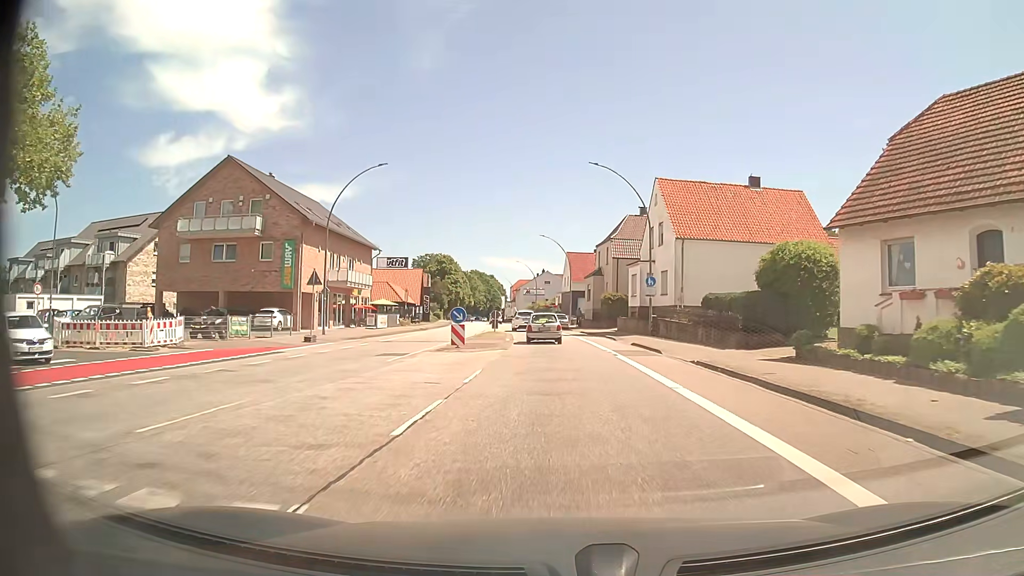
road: primary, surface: asphalt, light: Day
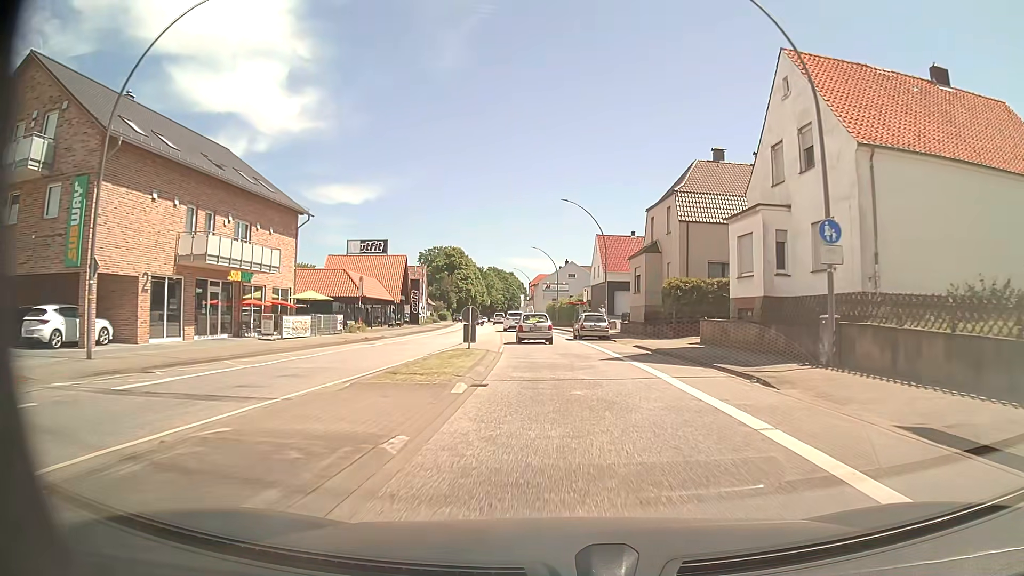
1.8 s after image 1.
(-0.4, +23.4) m; -2°
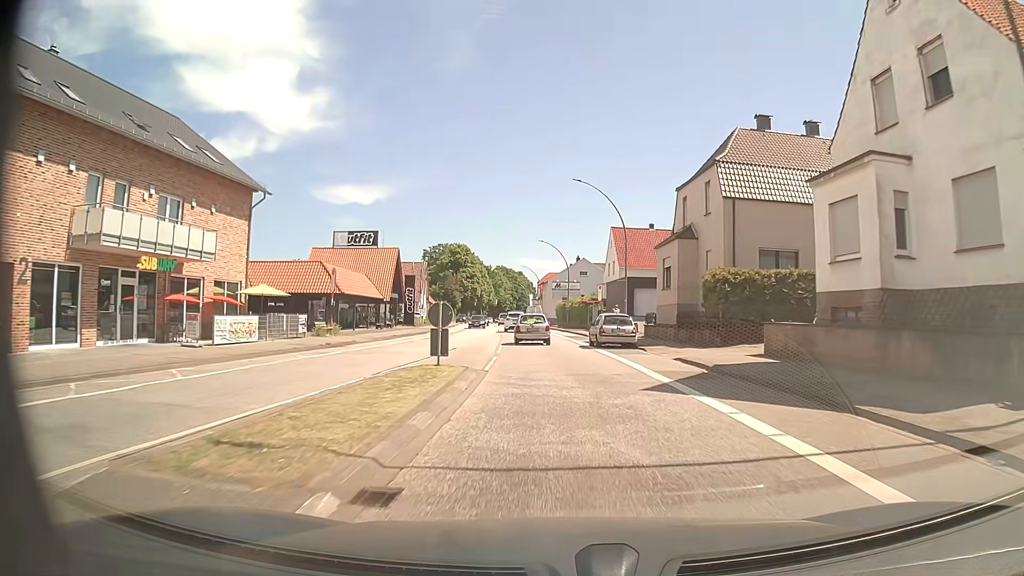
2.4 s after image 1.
(0.0, +7.8) m; 0°
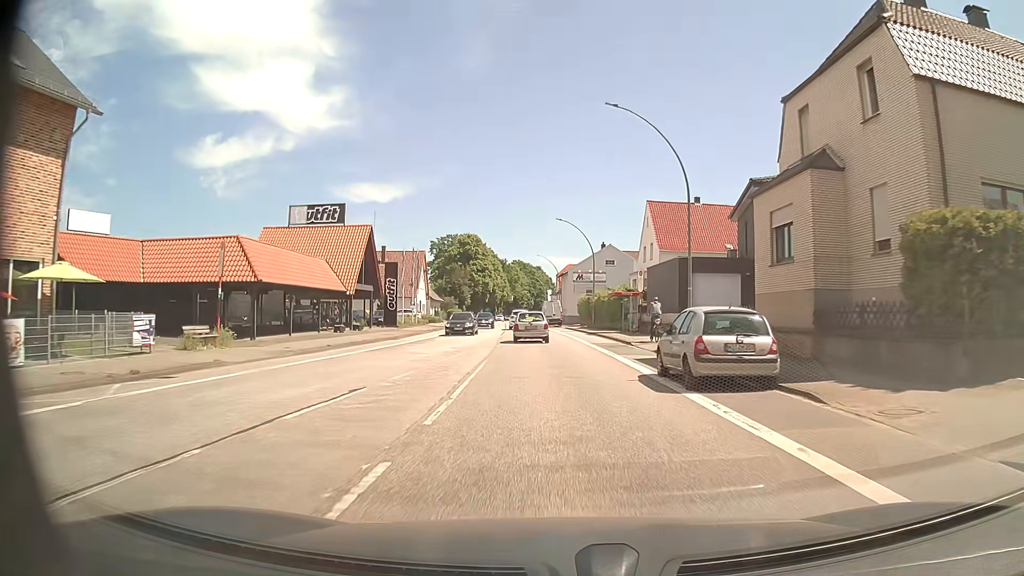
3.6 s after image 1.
(-0.3, +15.6) m; -2°
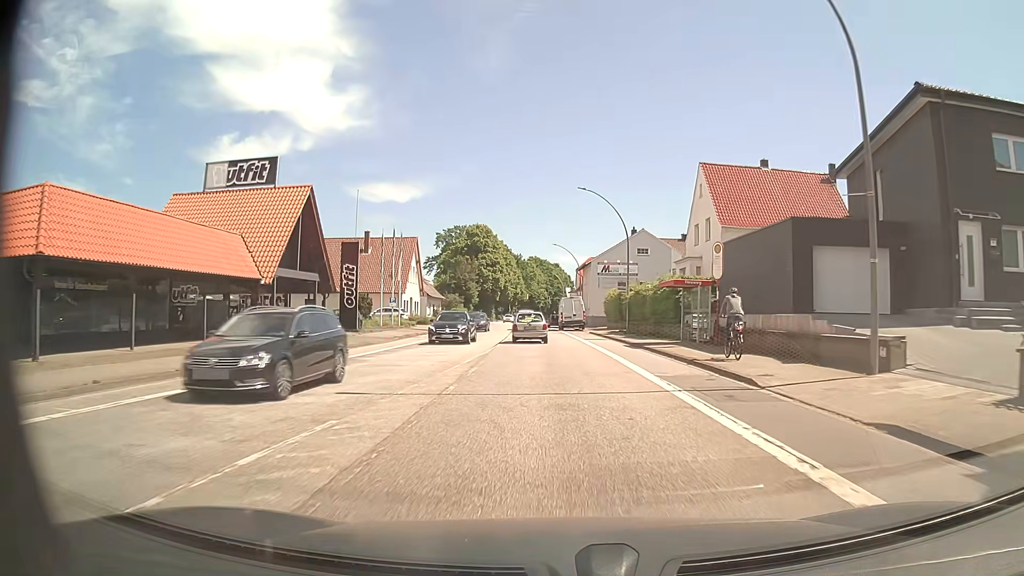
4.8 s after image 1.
(-0.1, +15.6) m; -1°
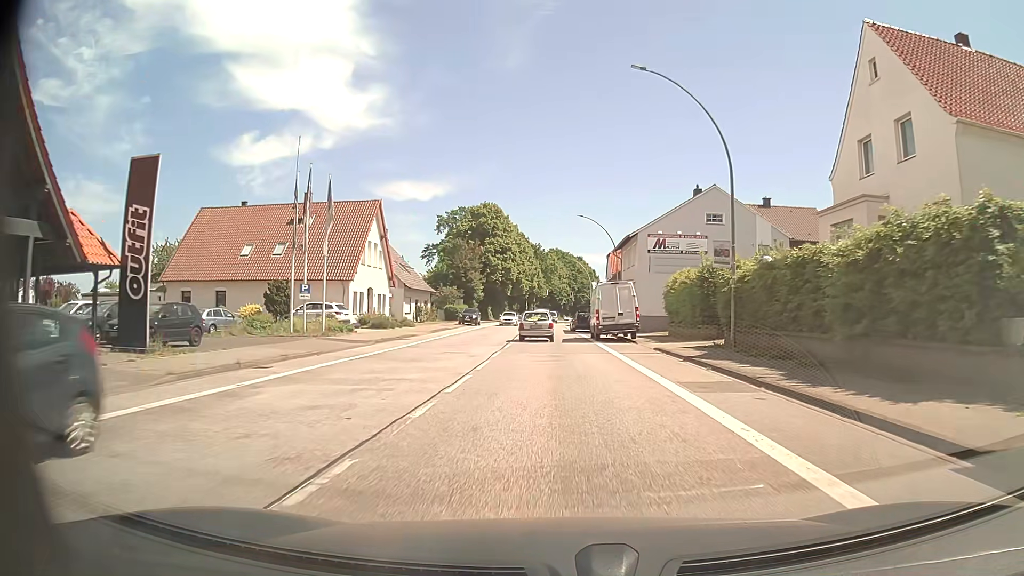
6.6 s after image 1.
(-0.4, +23.5) m; -2°
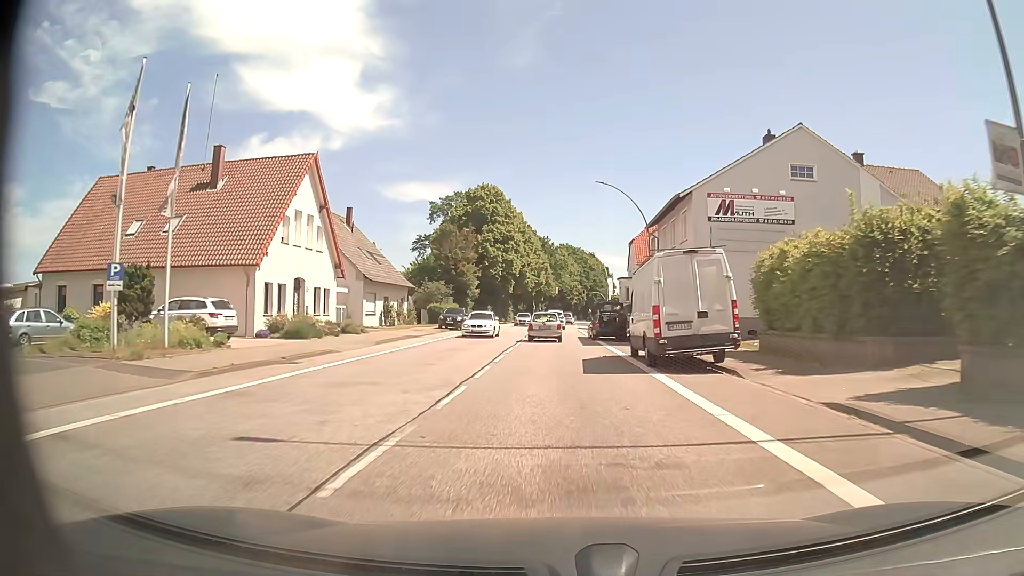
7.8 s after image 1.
(-0.1, +15.6) m; -1°
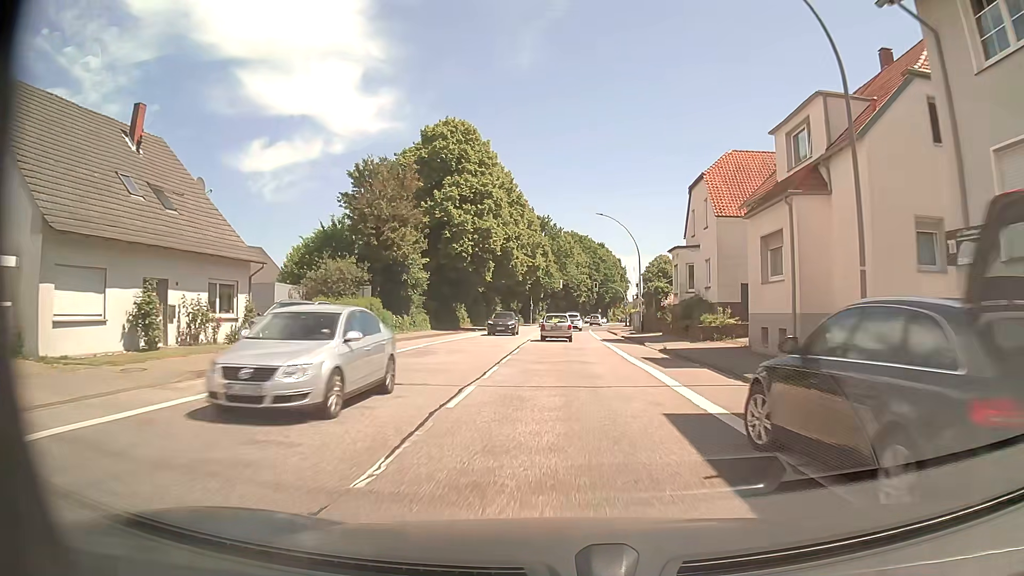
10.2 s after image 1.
(0.0, +31.3) m; 0°
(0, +10) (0, +20) (0, +30) (0, +40) (+1, +50) (+1, +60) (+1, +70) (+2, +80) (+3, +90) (+4, +100) m
